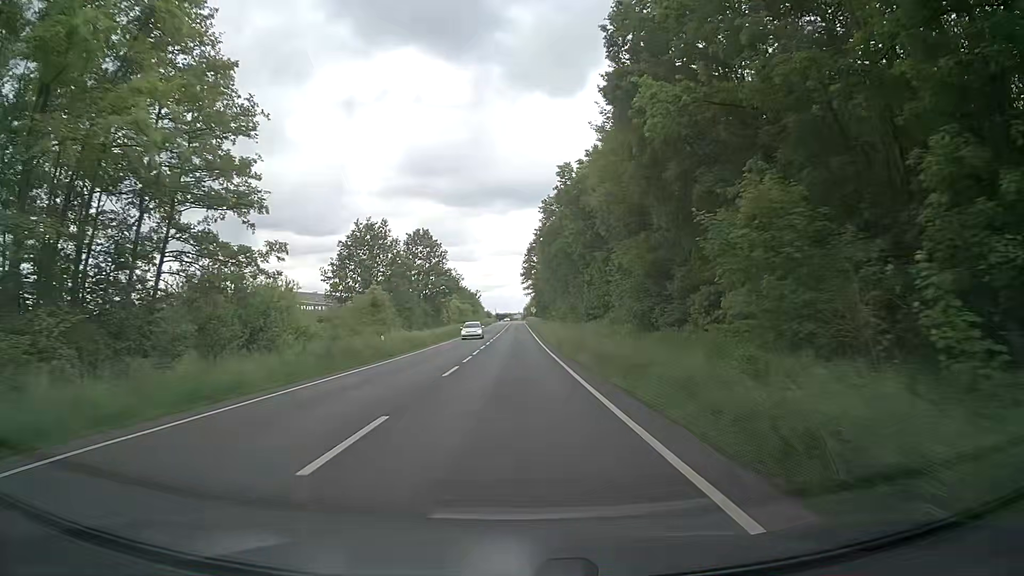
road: primary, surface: asphalt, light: Day
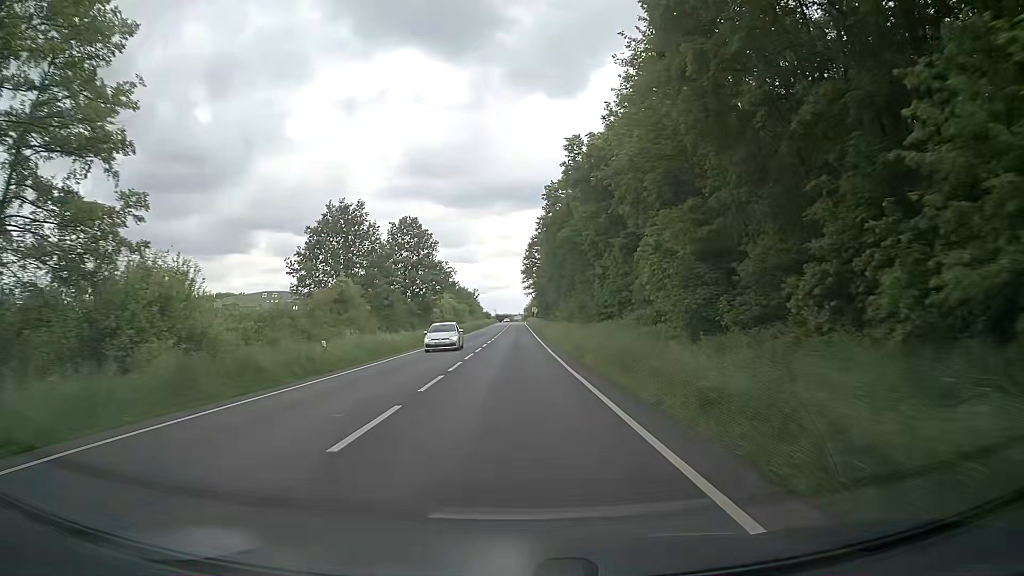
(-0.1, +11.1) m; 0°
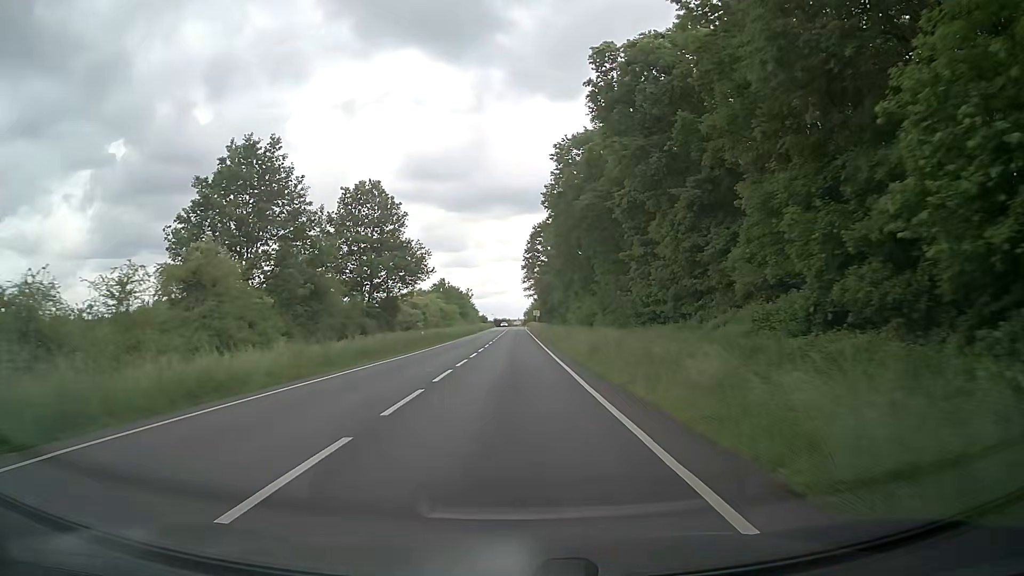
(+0.1, +22.1) m; 0°
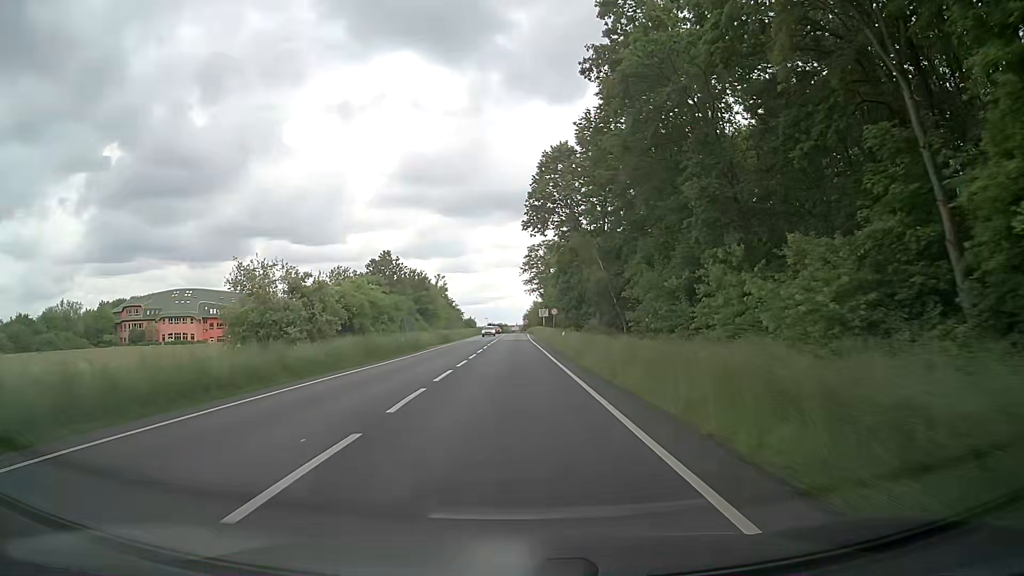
(+0.1, +55.2) m; +1°
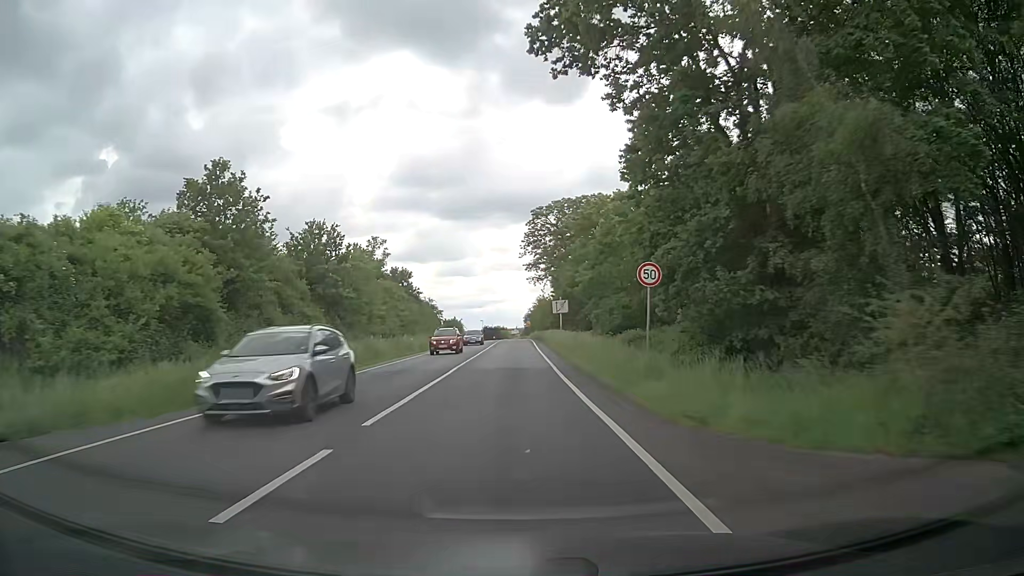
(-0.3, +44.2) m; -1°
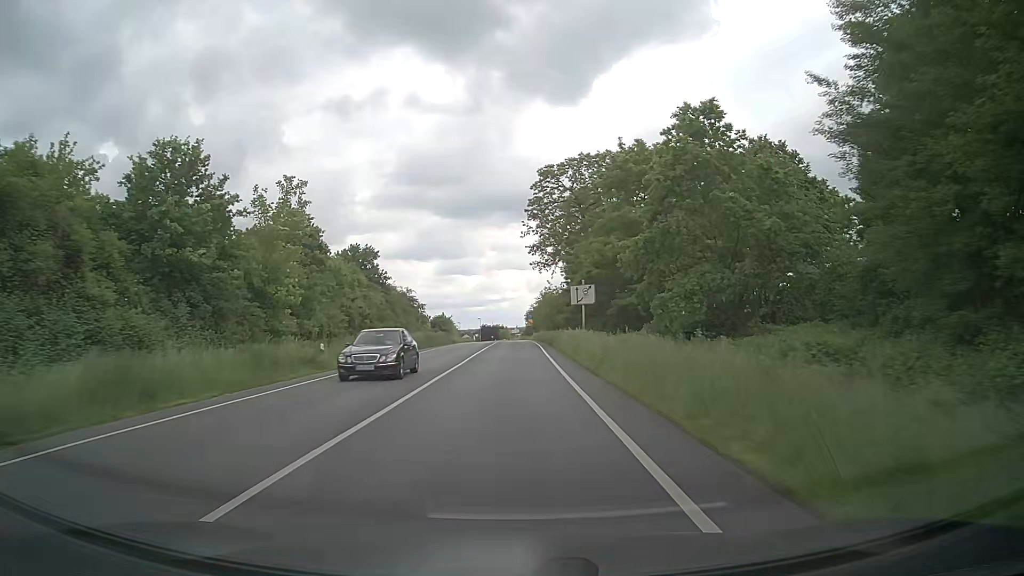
(0.0, +22.2) m; 0°
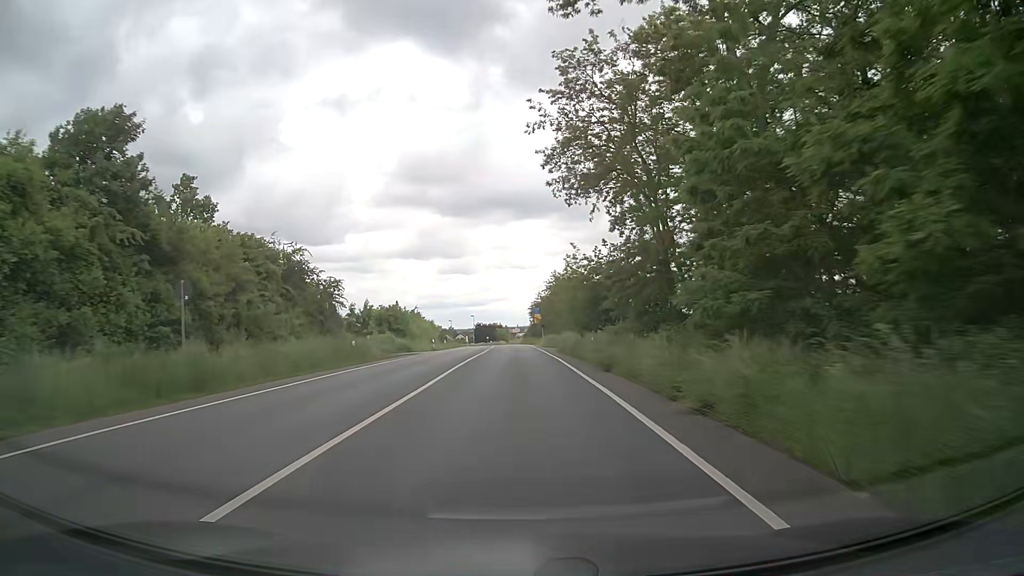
(+0.1, +44.4) m; 0°
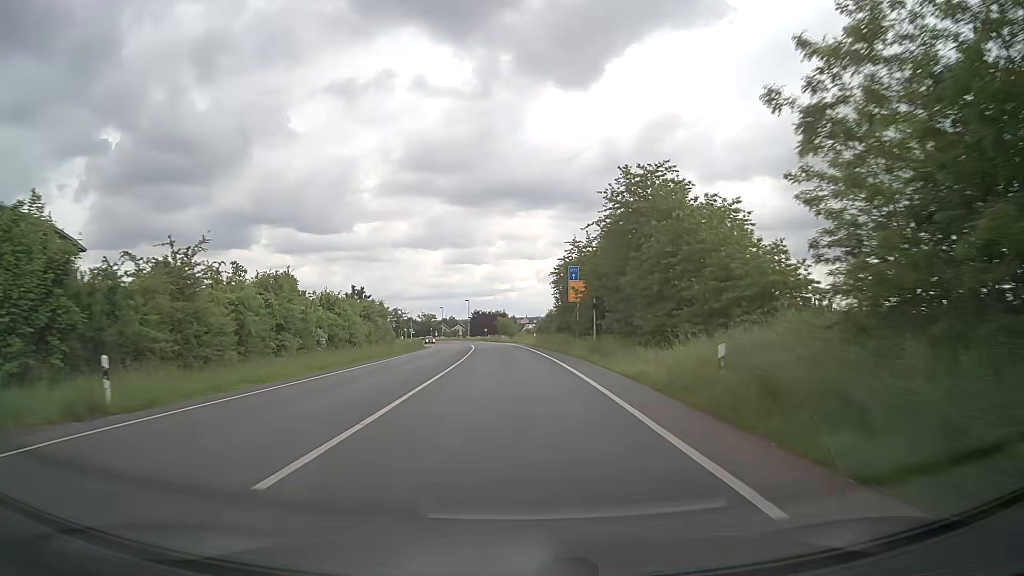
(-0.1, +55.6) m; -1°
(0, +10) (0, +20) (0, +30) (-1, +40) (-1, +50) (-2, +60) (-3, +70) (-3, +80) (-4, +90) (-6, +100) m
